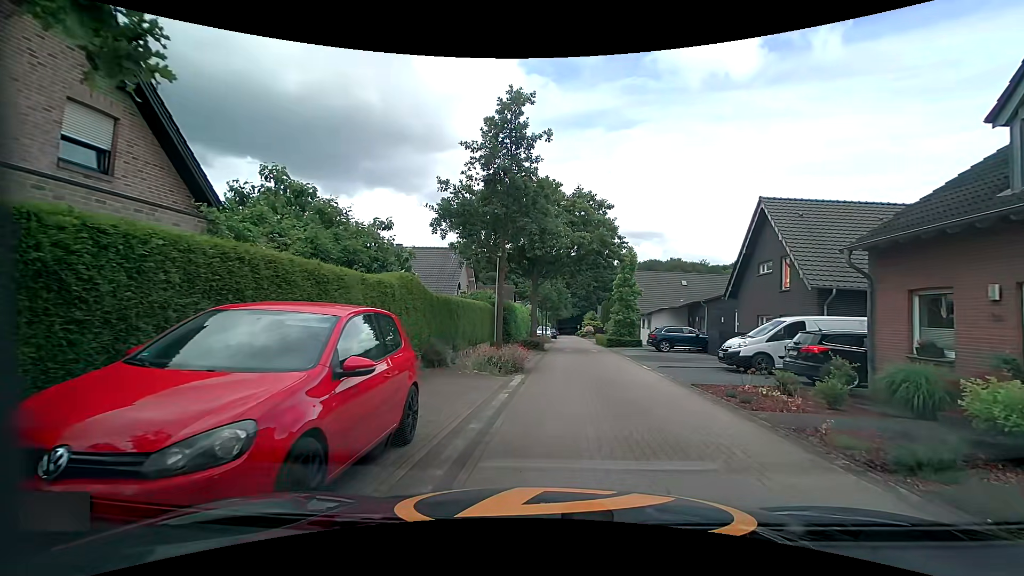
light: Day
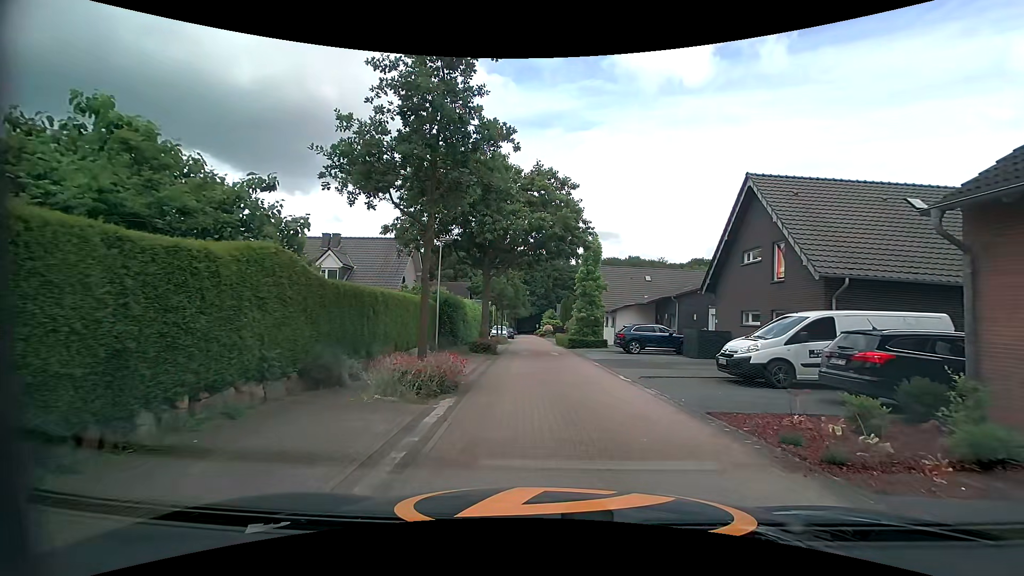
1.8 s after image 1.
(+0.1, +4.6) m; +5°
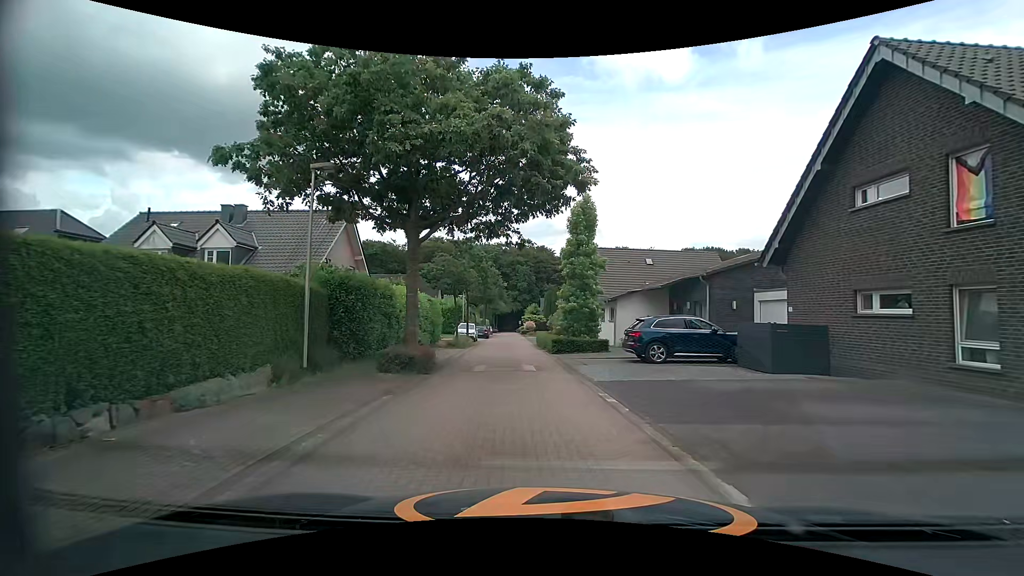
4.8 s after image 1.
(+0.4, +10.5) m; 0°
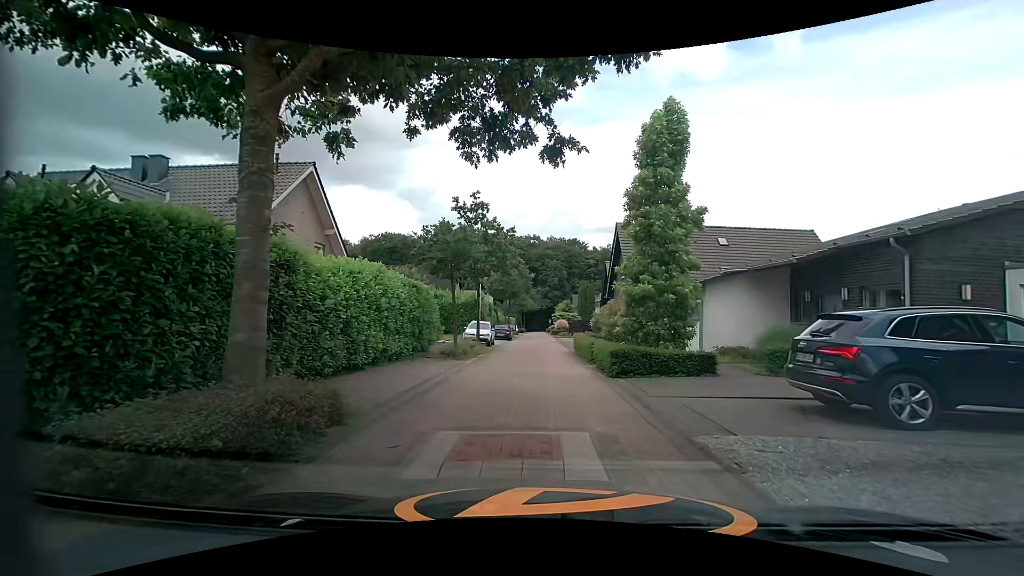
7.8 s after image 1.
(-0.3, +10.0) m; -3°
